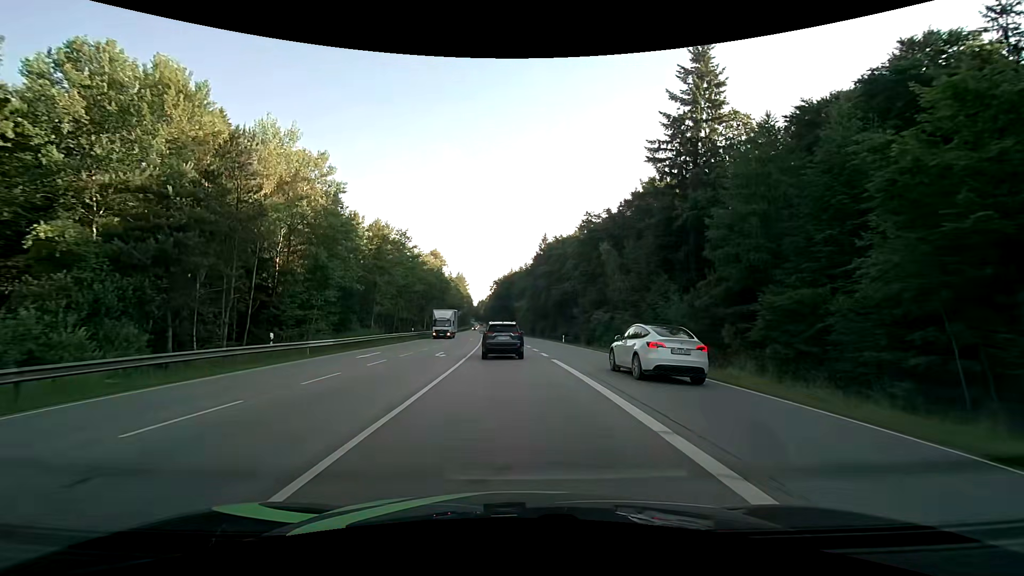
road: secondary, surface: asphalt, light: Day
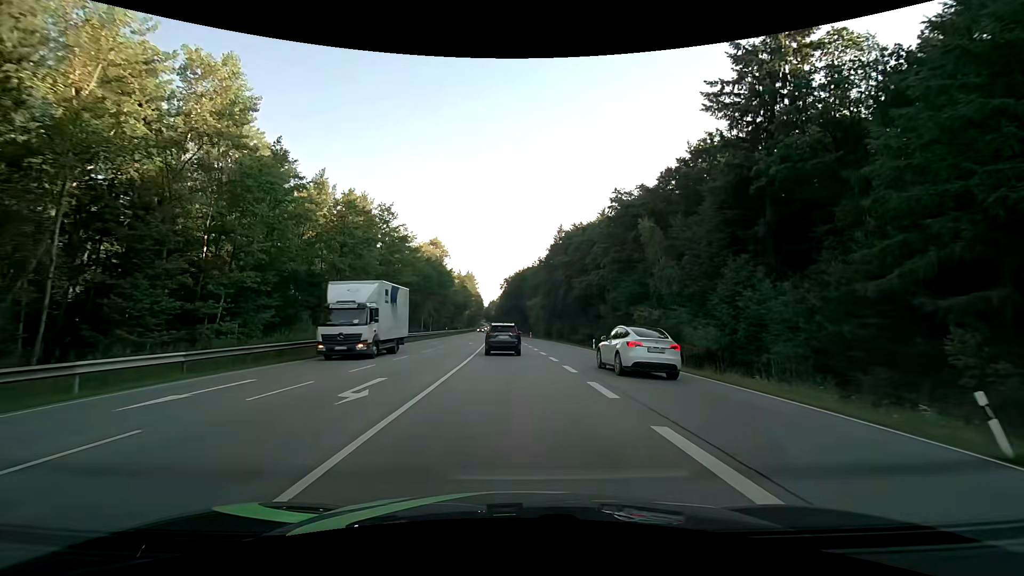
(-0.2, +15.1) m; -1°
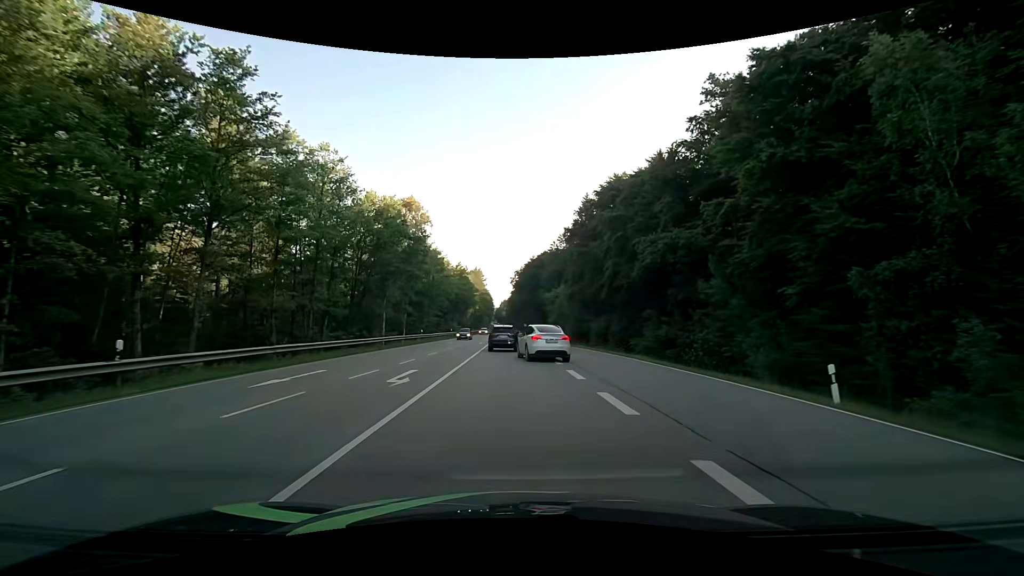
(-0.6, +32.1) m; -2°
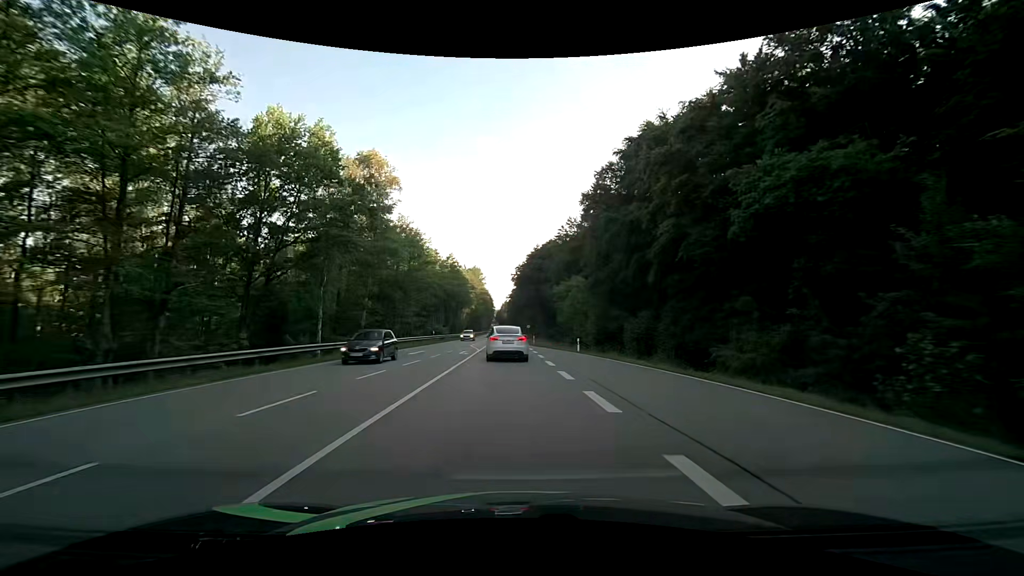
(0.0, +17.9) m; -1°
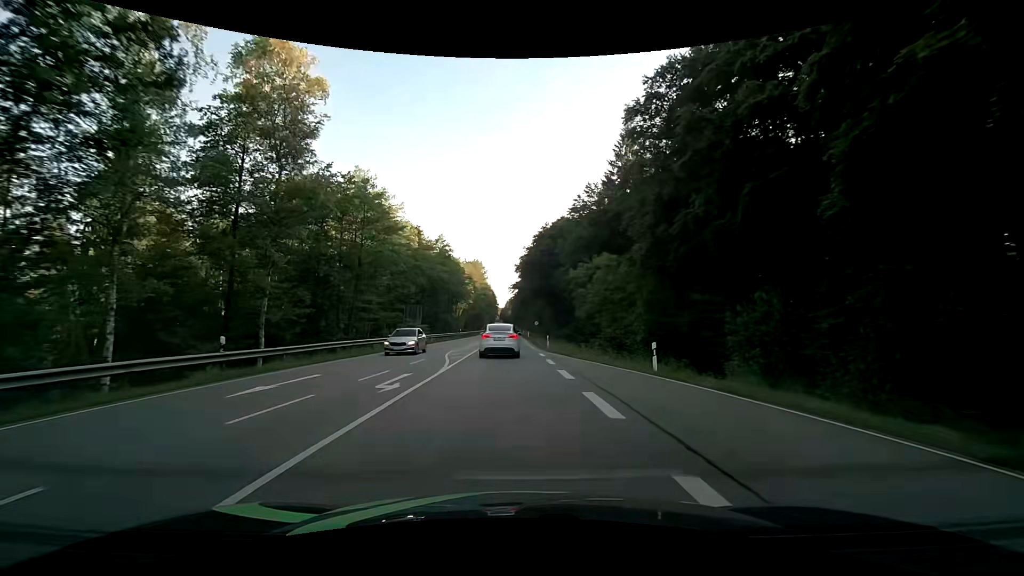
(0.0, +19.0) m; -1°
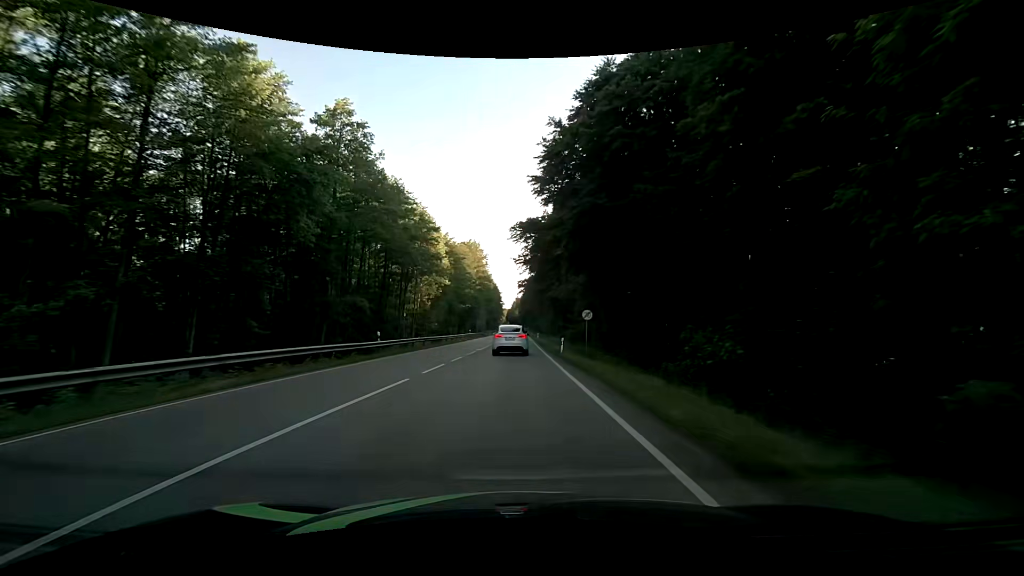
(0.0, +51.2) m; 0°
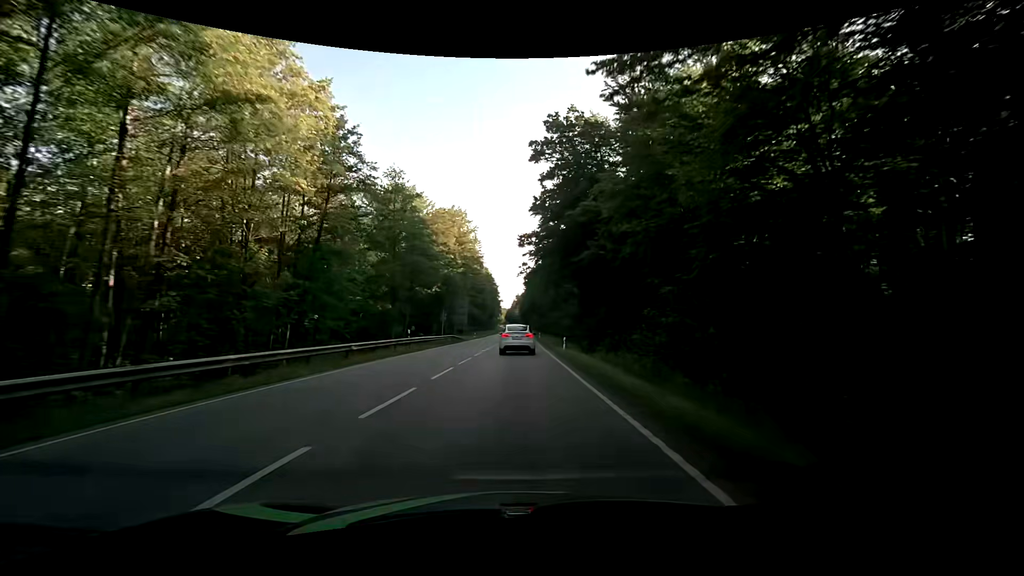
(-0.2, +44.2) m; 0°
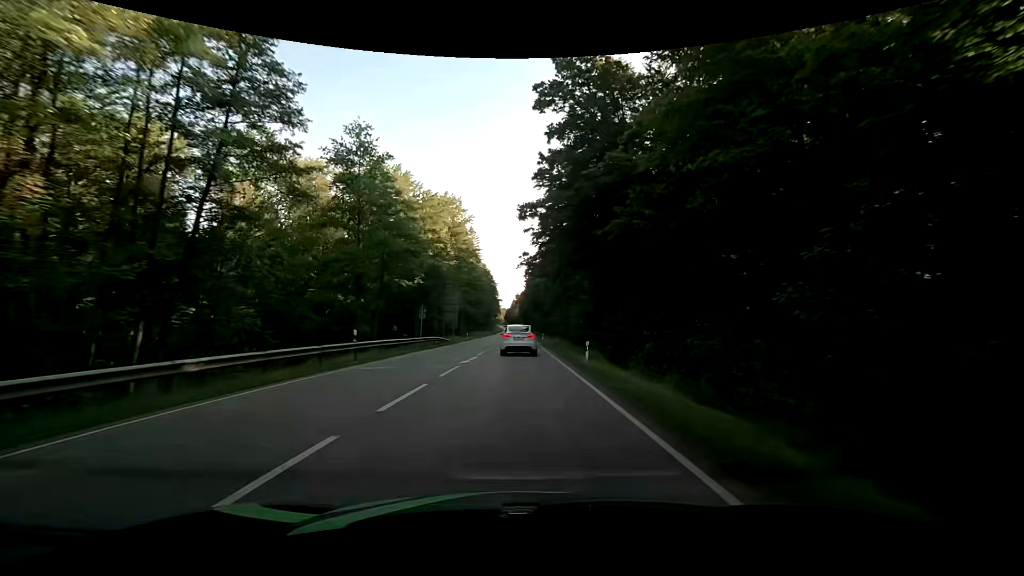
(0.0, +11.4) m; 0°
(0, +10) (0, +20) (0, +30) (0, +40) (0, +50) (0, +60) (0, +70) (+1, +80) (+1, +90) (+1, +100) m
